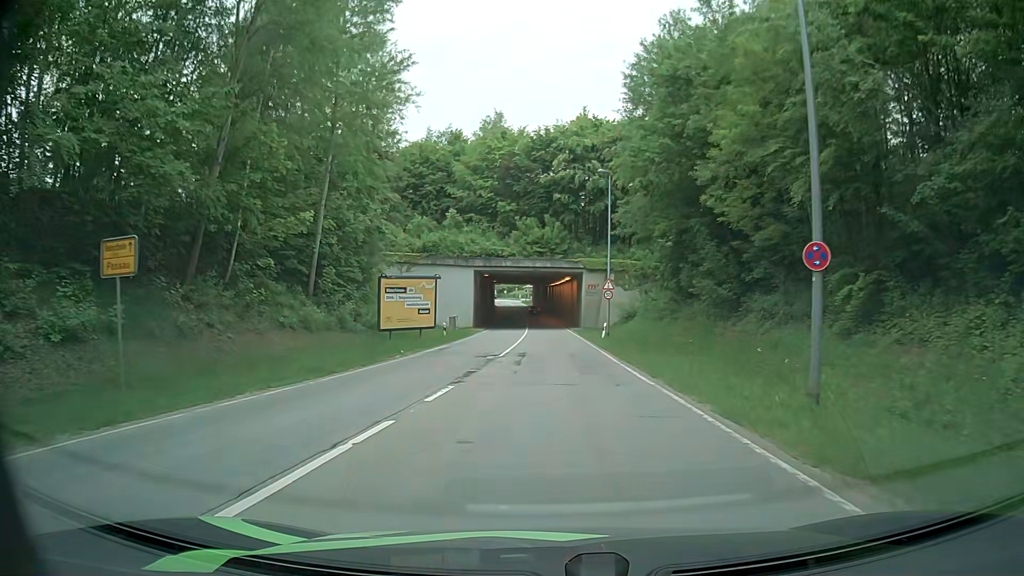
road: secondary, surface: asphalt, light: Day
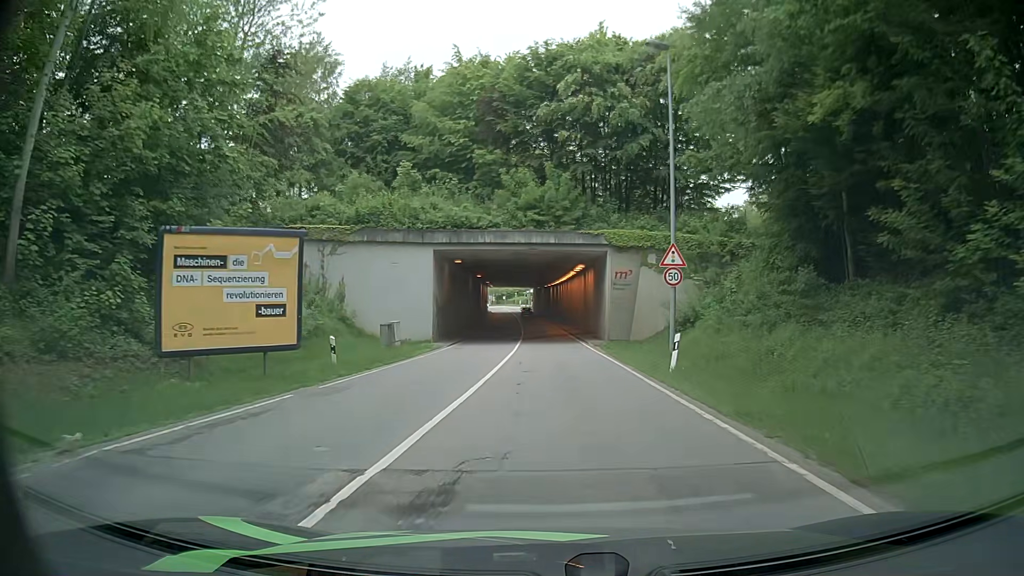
(-0.2, +20.9) m; 0°
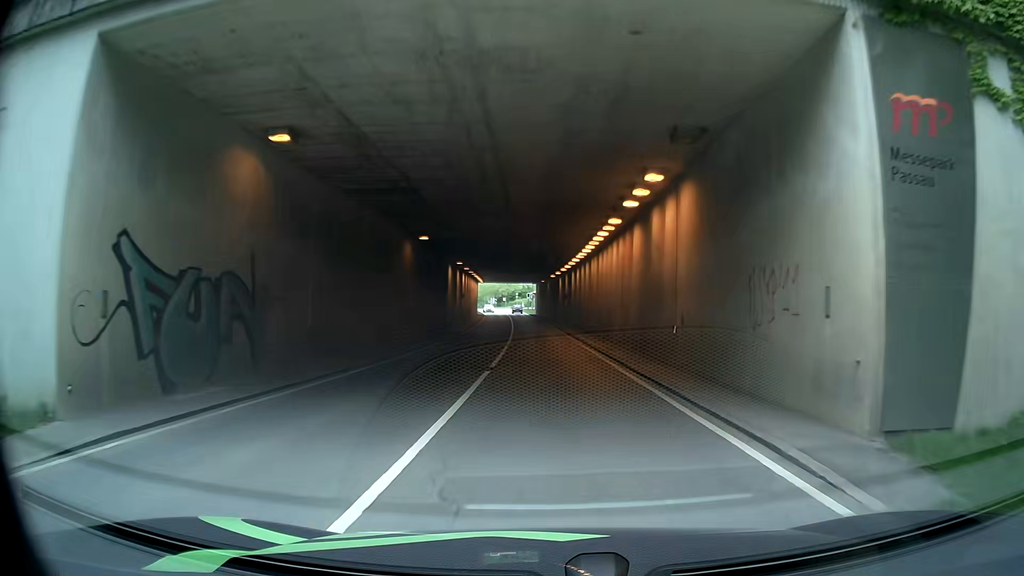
(-0.6, +28.8) m; -1°
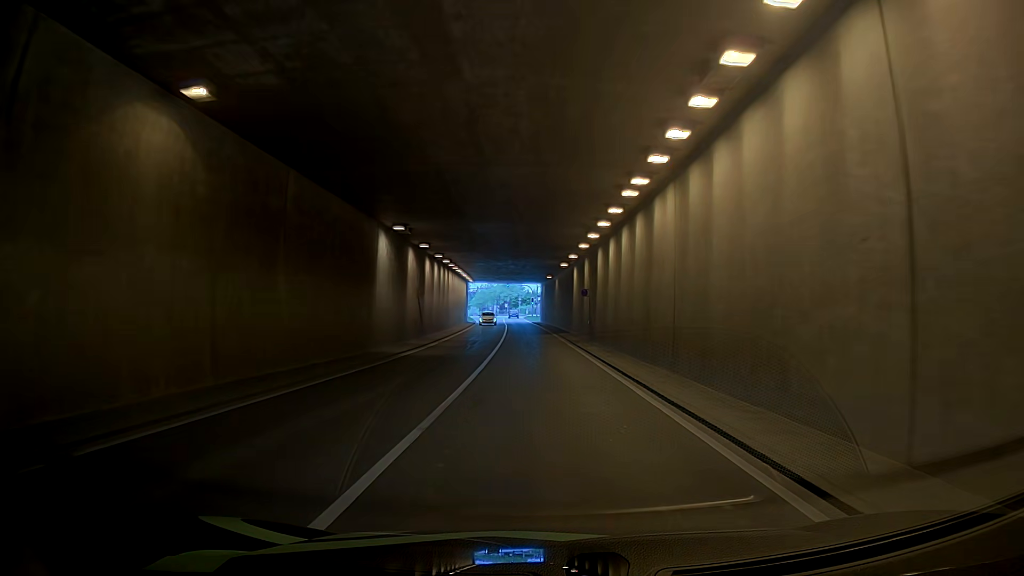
(+0.2, +21.3) m; +3°
